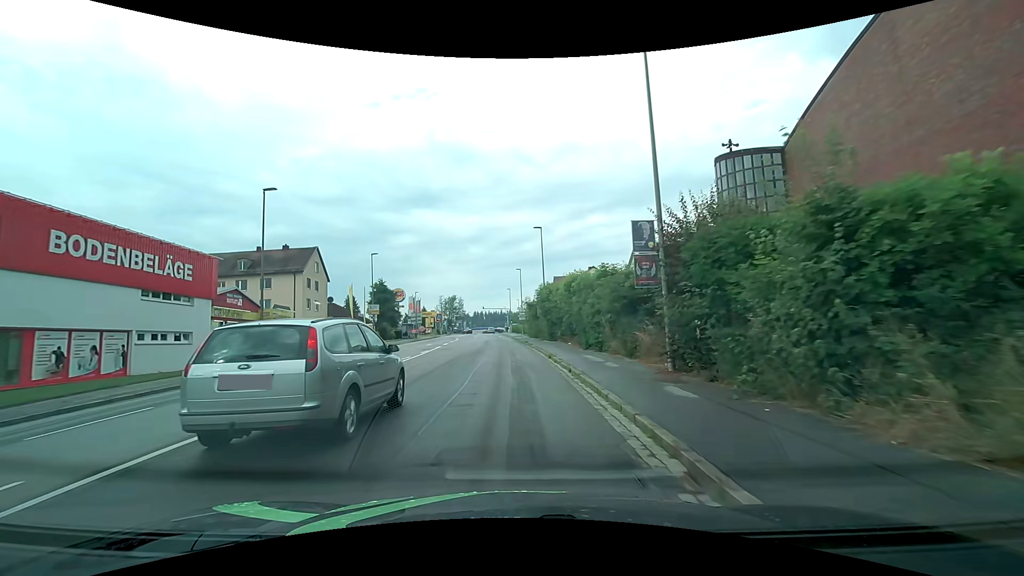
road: tertiary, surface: asphalt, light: Day
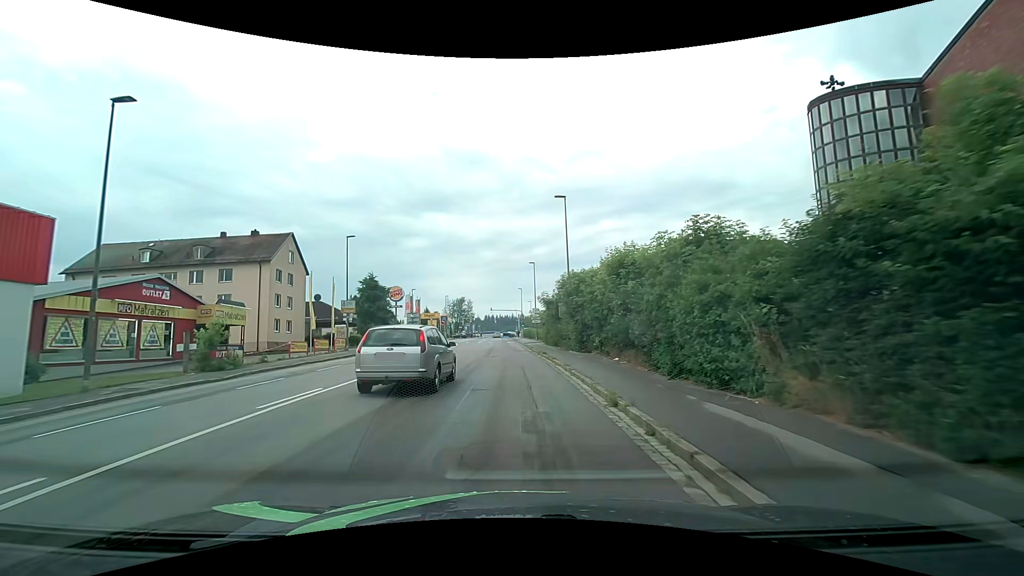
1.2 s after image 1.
(-0.1, +12.4) m; -1°
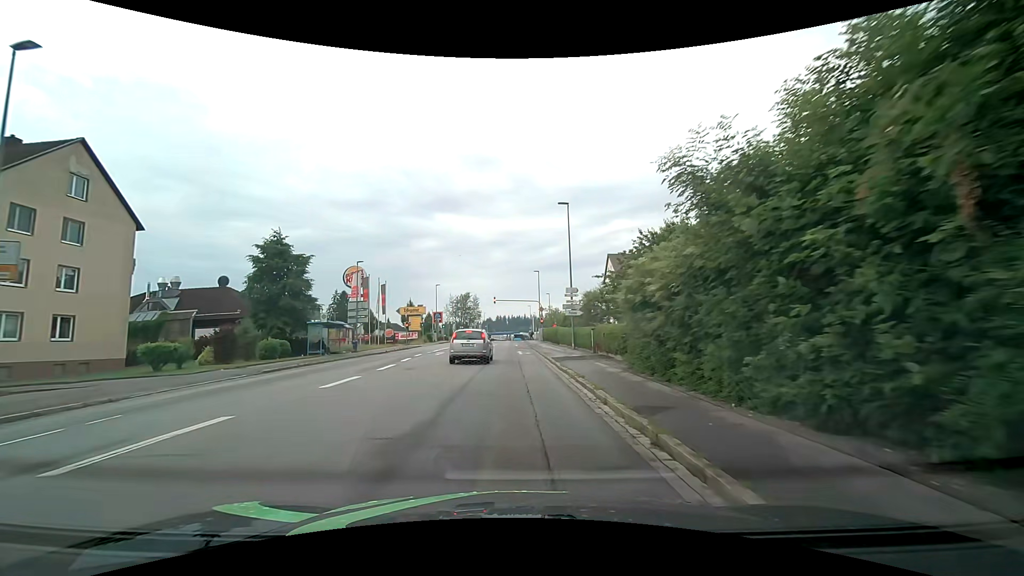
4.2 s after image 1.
(-0.7, +31.4) m; -2°
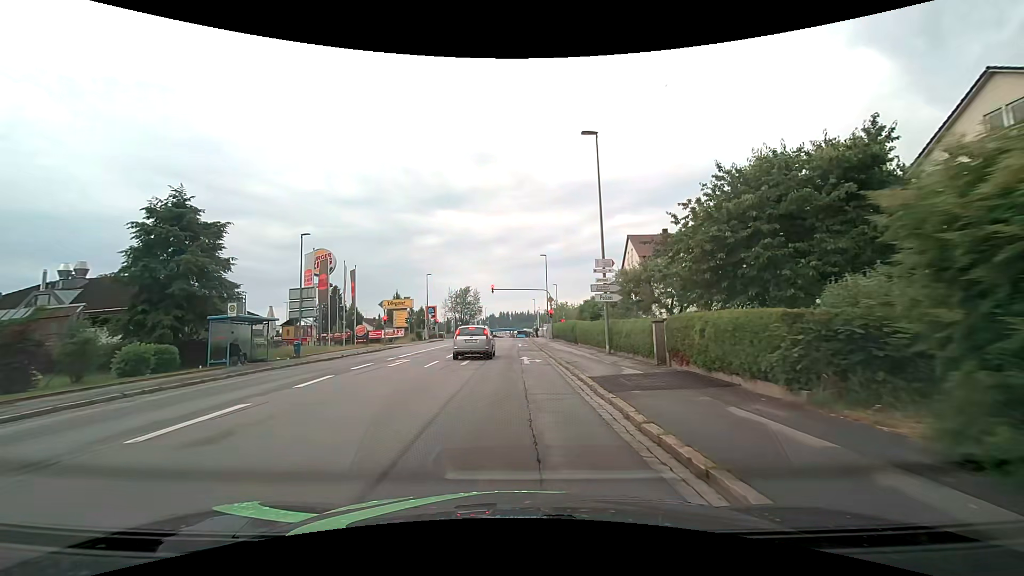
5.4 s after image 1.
(0.0, +12.0) m; -1°
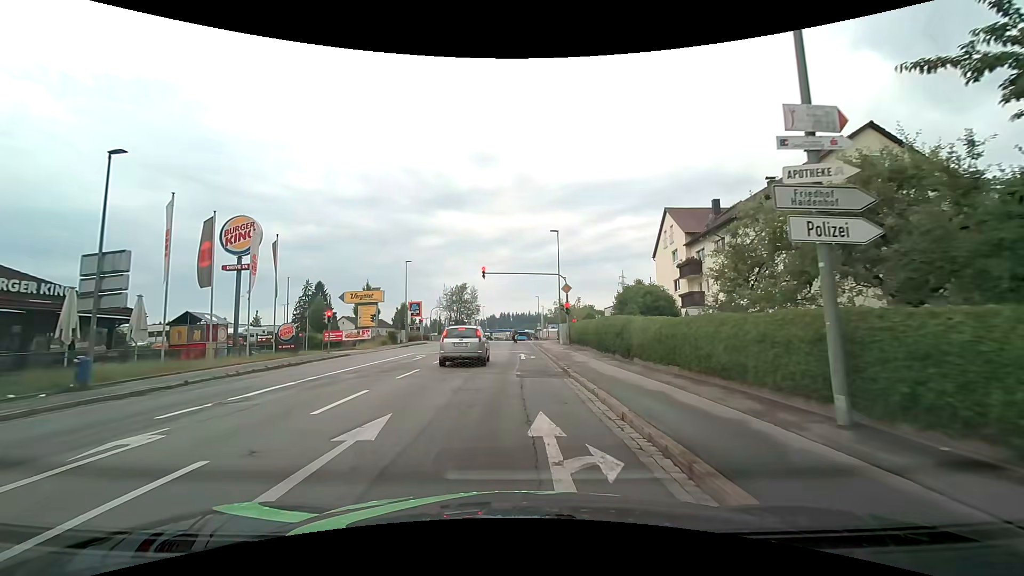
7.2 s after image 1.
(0.0, +15.6) m; 0°
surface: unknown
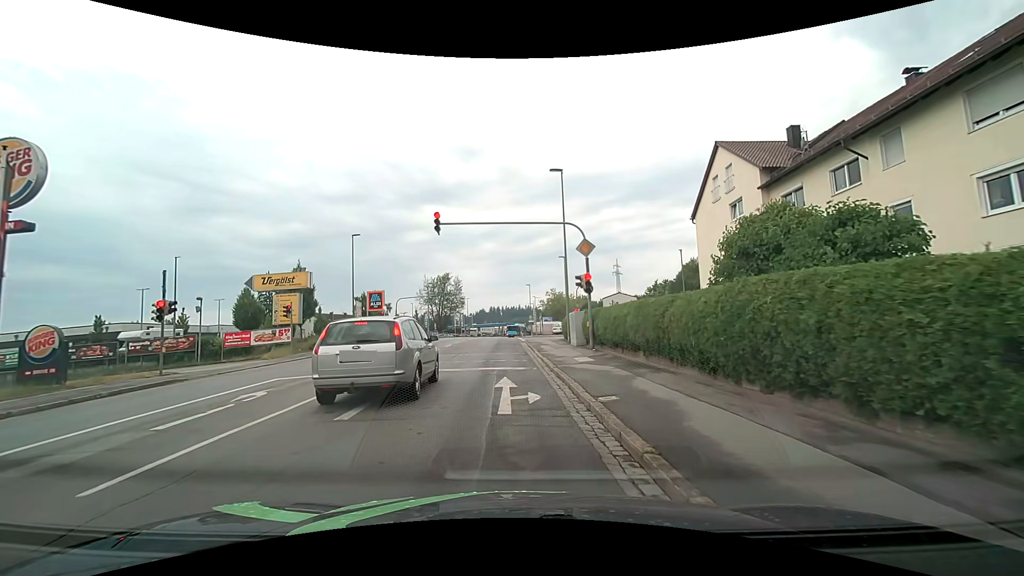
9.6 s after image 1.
(+0.2, +15.6) m; 0°
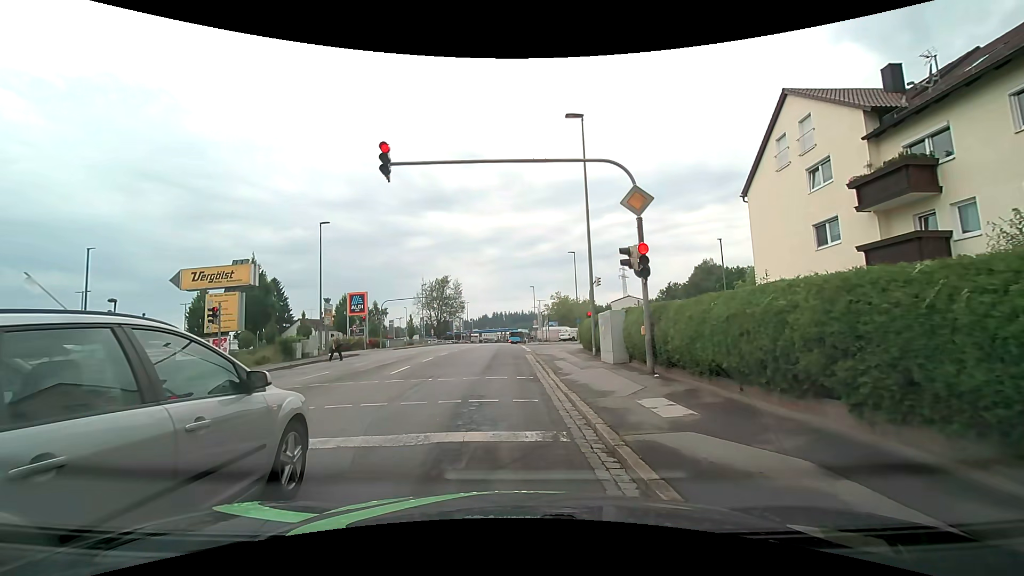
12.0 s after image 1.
(+0.2, +8.1) m; +2°
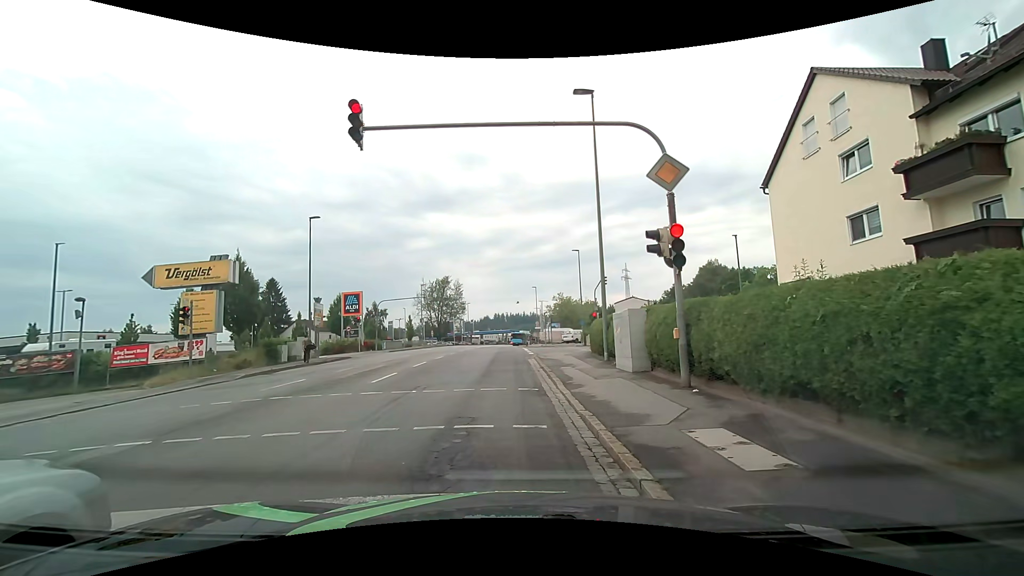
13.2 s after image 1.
(0.0, +2.3) m; -2°
(0, +10) (0, +20) (0, +30) (0, +40) (0, +50) (0, +60) (0, +70) (0, +80) (0, +90) (+1, +100) m
